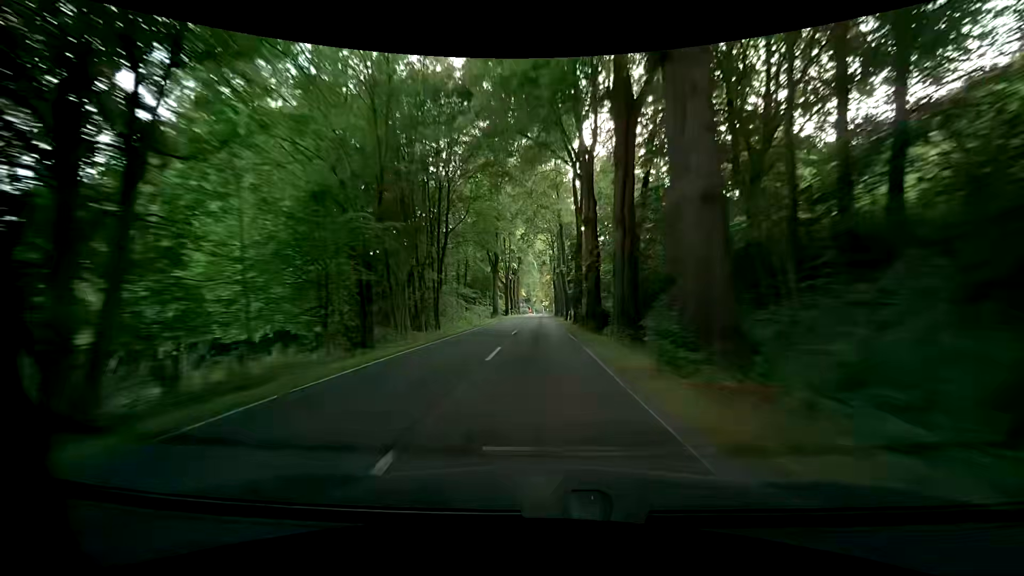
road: secondary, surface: asphalt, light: Day
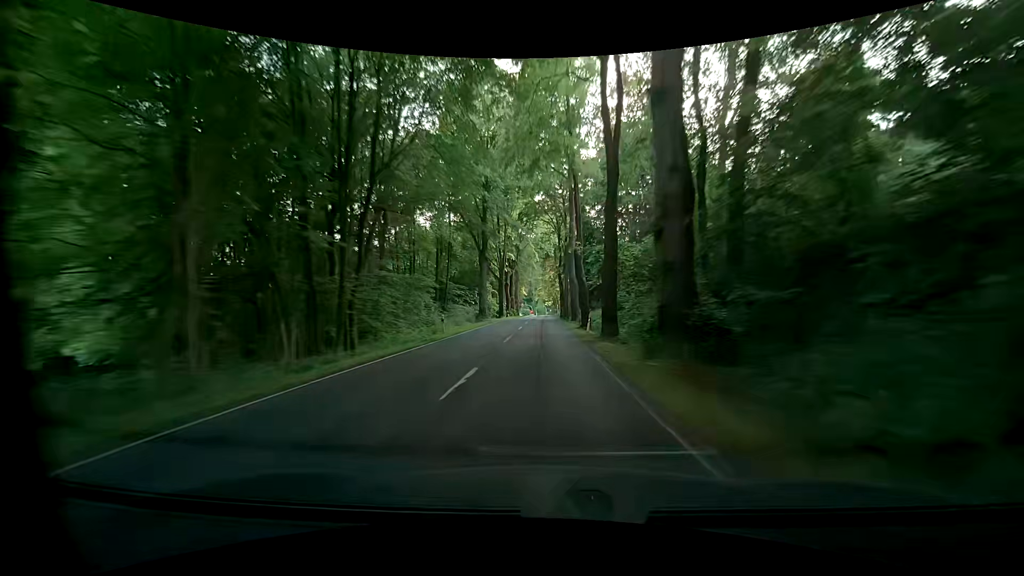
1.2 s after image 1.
(0.0, +17.8) m; +1°
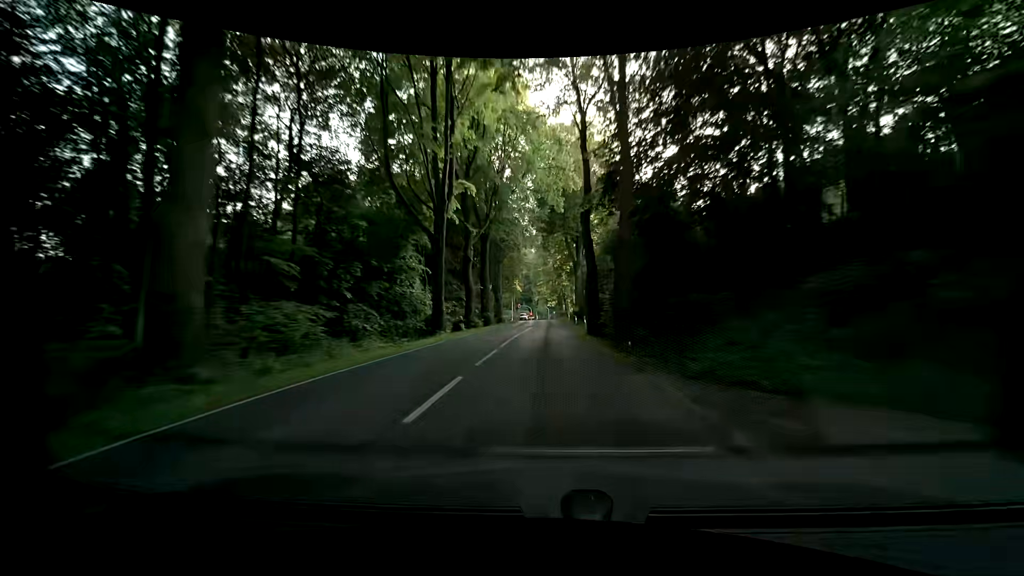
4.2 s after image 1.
(-0.8, +44.1) m; -1°
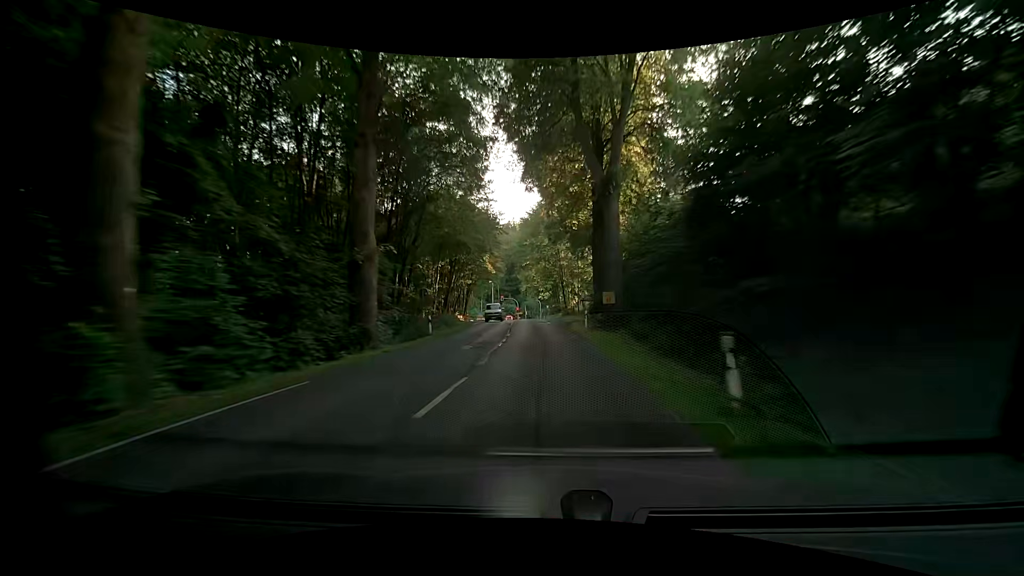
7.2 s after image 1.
(+0.3, +41.3) m; +1°
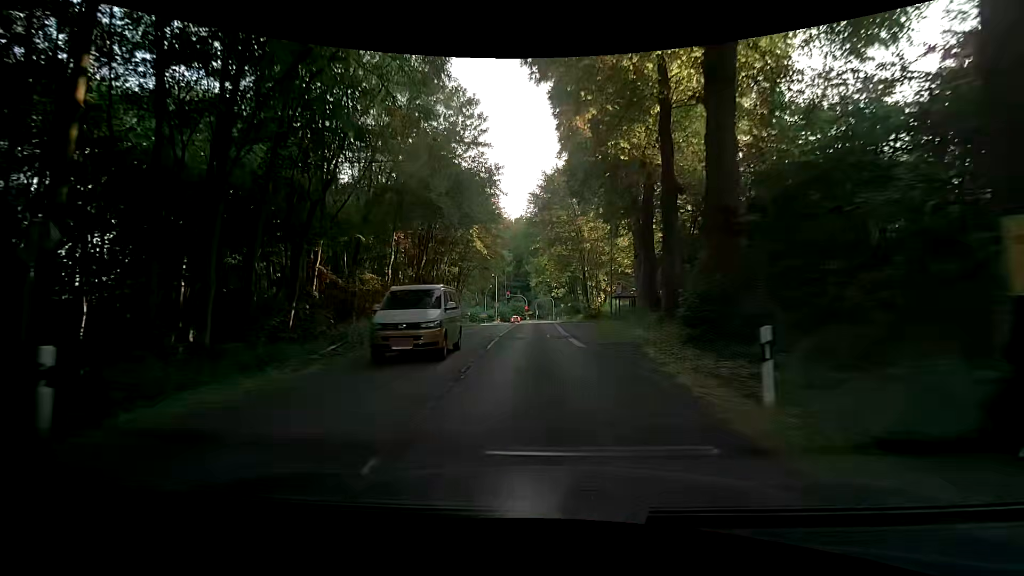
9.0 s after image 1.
(-0.4, +22.0) m; -2°
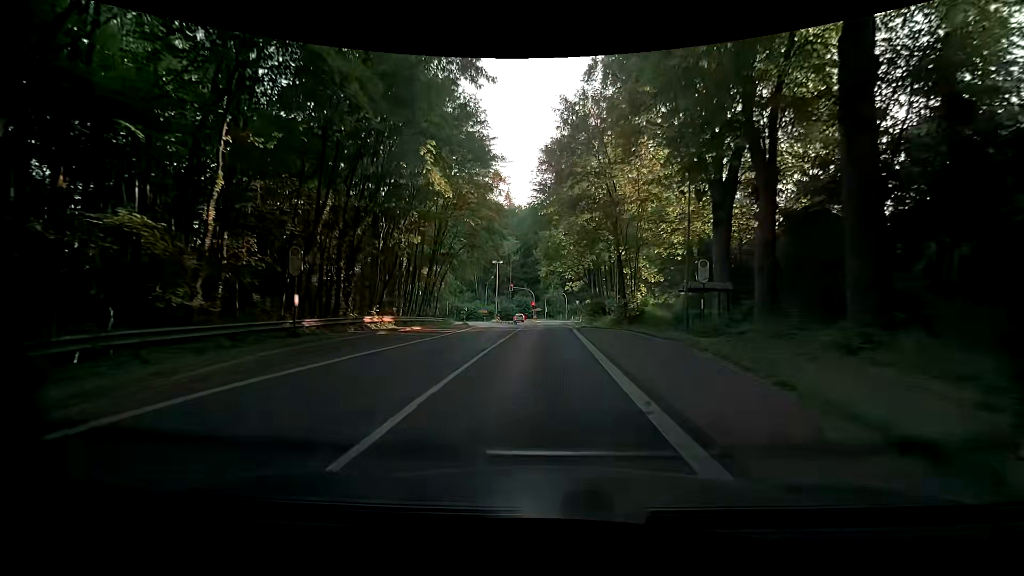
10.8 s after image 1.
(-0.3, +21.2) m; -1°
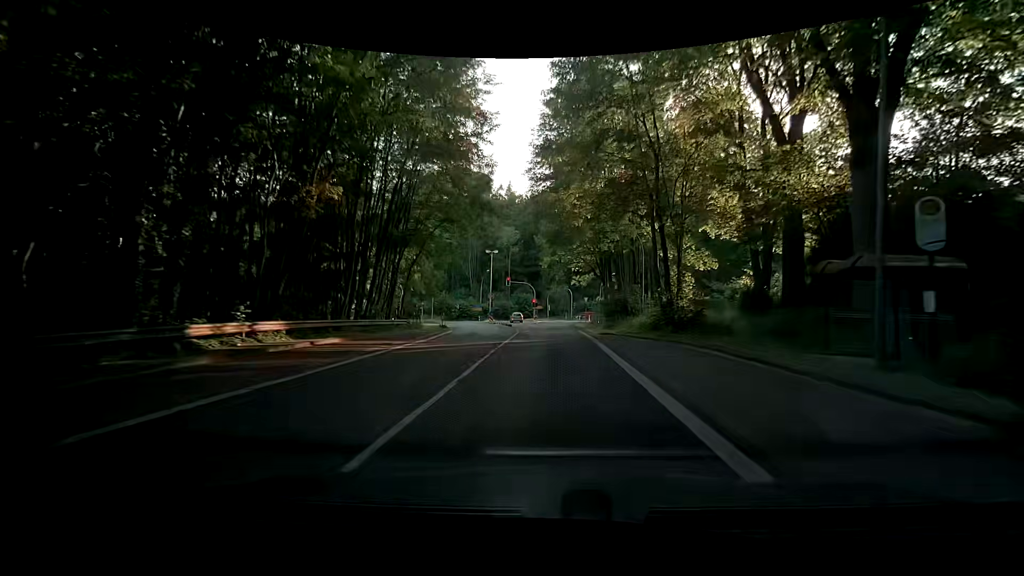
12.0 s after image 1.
(-0.1, +13.8) m; 0°
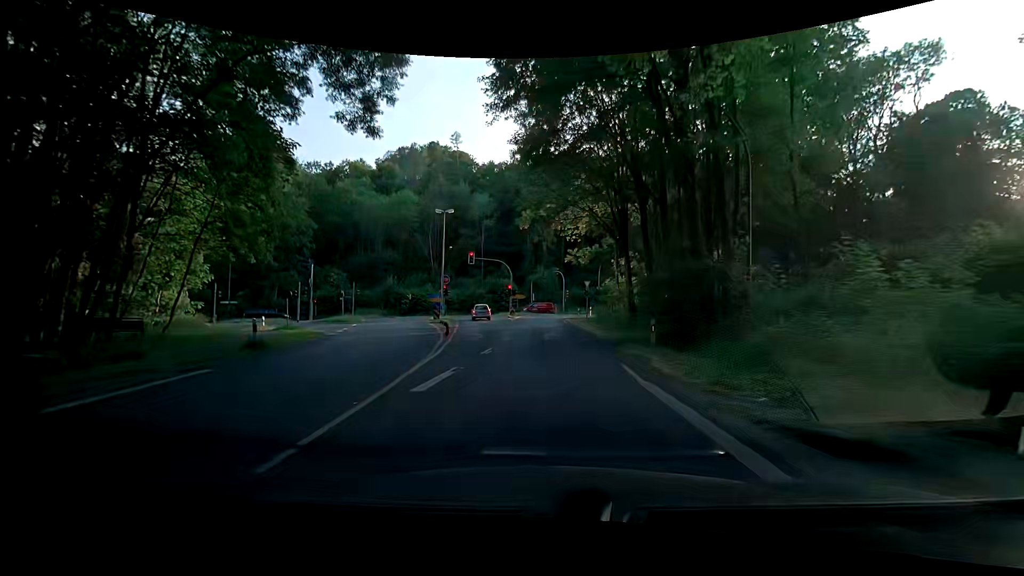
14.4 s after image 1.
(+0.4, +26.4) m; +2°
